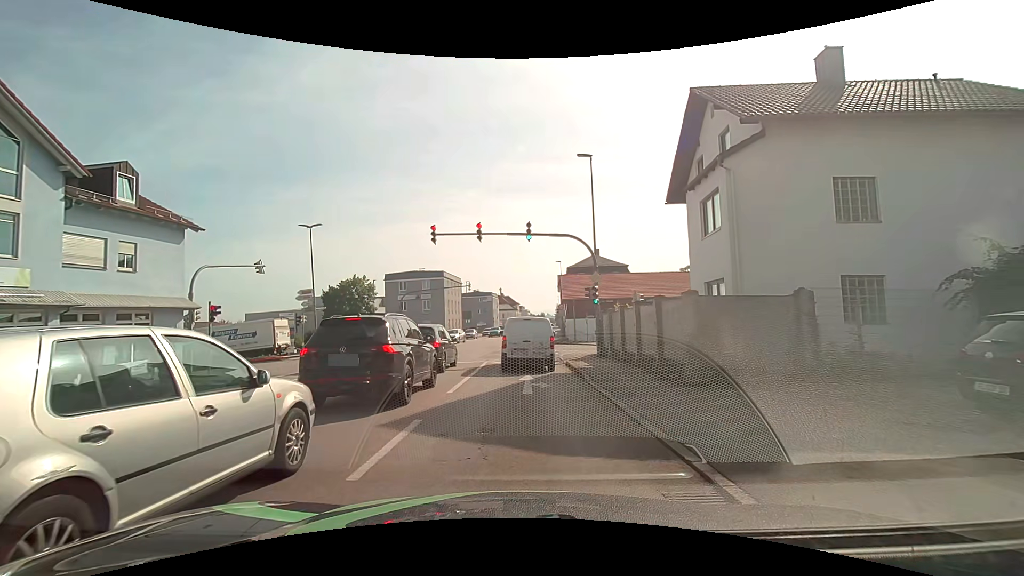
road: tertiary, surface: asphalt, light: Day
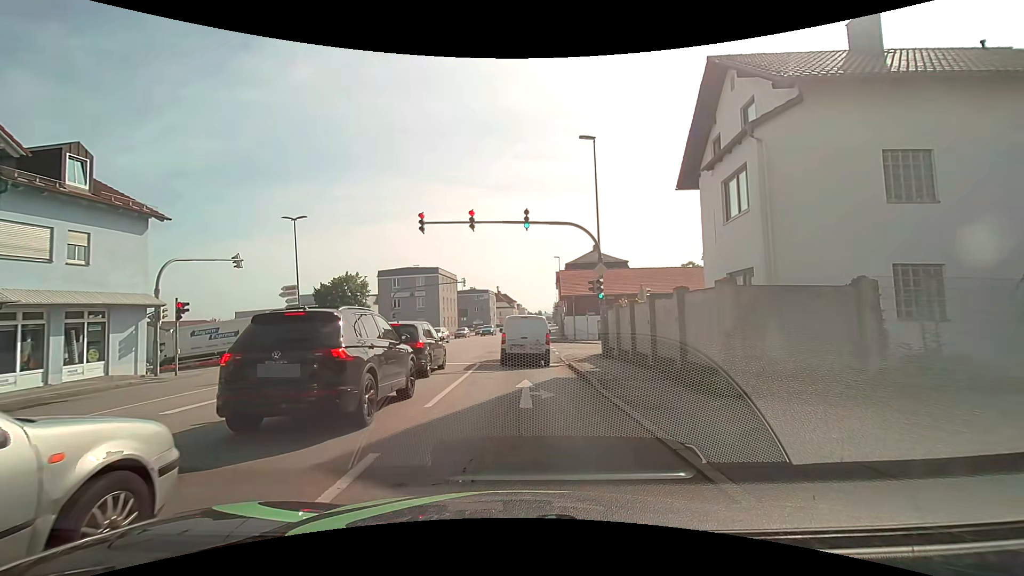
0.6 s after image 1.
(0.0, +2.2) m; +1°
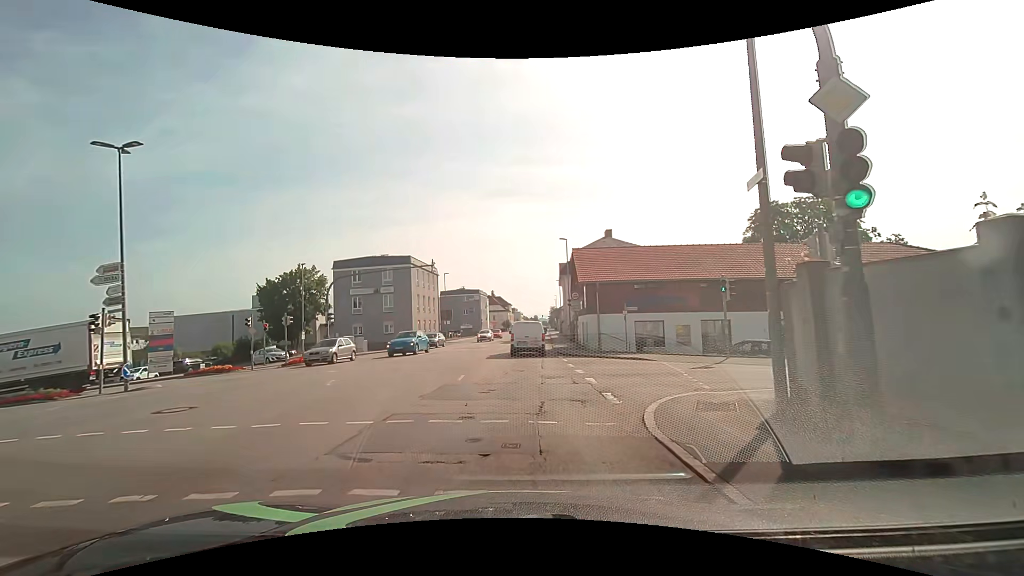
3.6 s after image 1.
(-0.1, +16.3) m; 0°
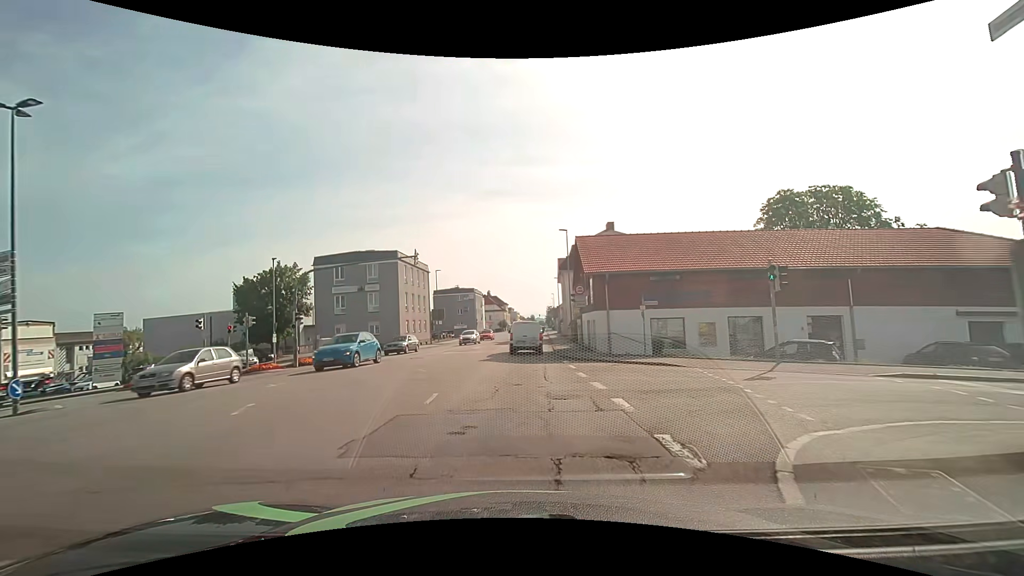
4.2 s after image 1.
(+0.1, +4.4) m; +1°
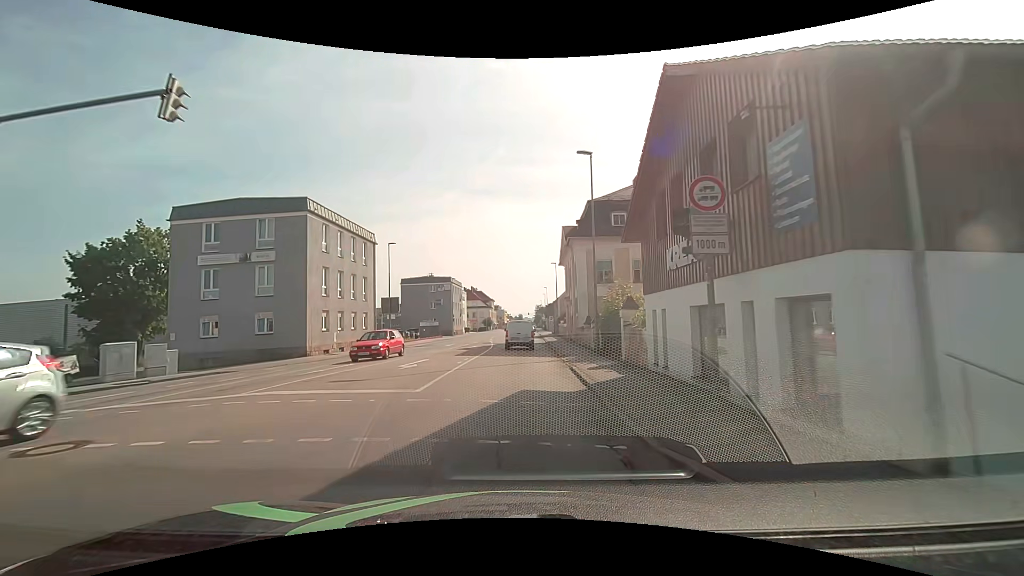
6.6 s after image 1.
(+0.2, +20.3) m; +1°
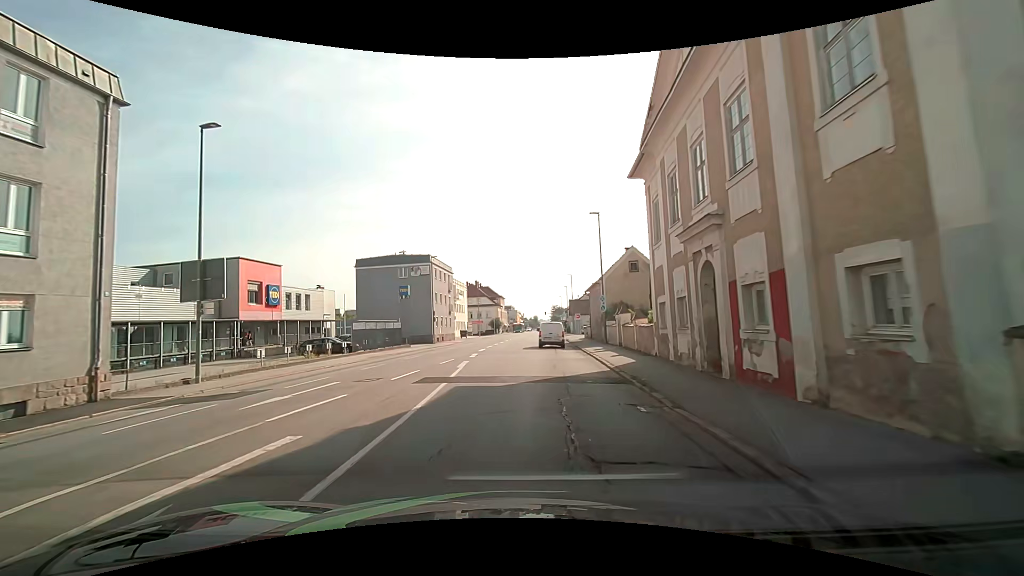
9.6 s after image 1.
(+0.1, +30.9) m; -2°
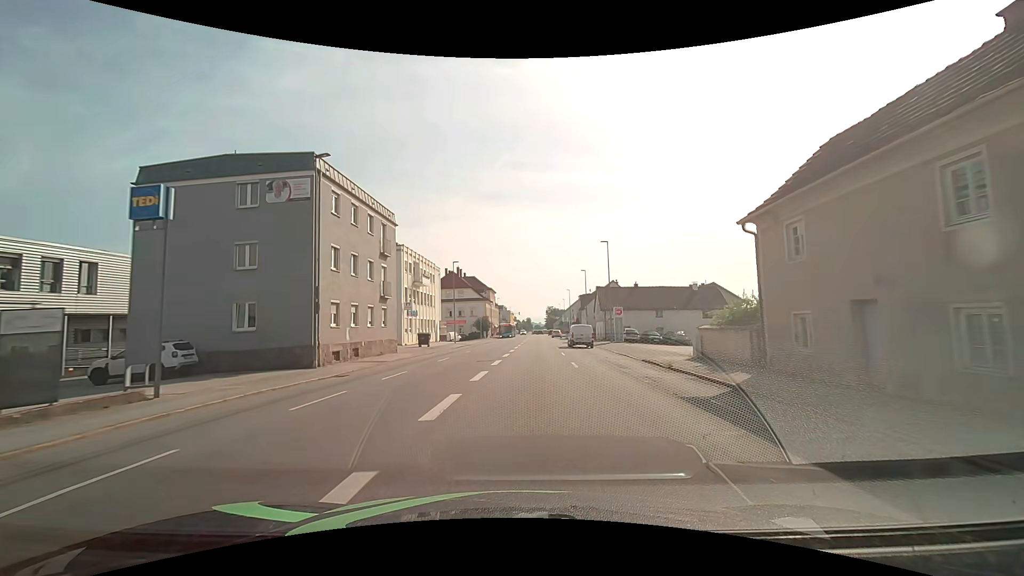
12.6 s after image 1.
(-0.8, +35.1) m; +1°
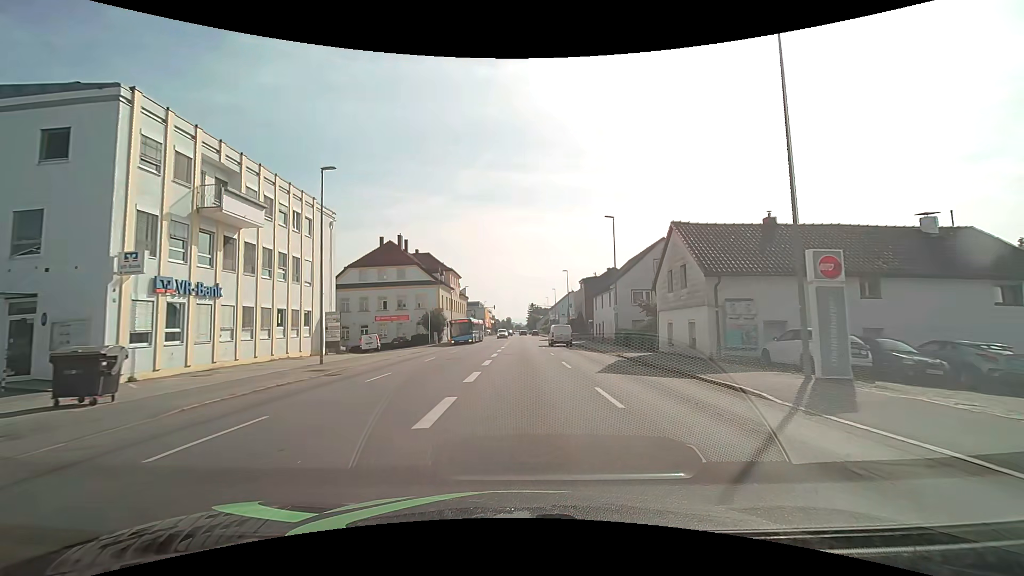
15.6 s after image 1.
(+1.2, +36.8) m; +2°
(0, +10) (0, +20) (0, +30) (0, +40) (0, +50) (+1, +60) (+1, +70) (+1, +80) (+1, +90) (+1, +100) m
